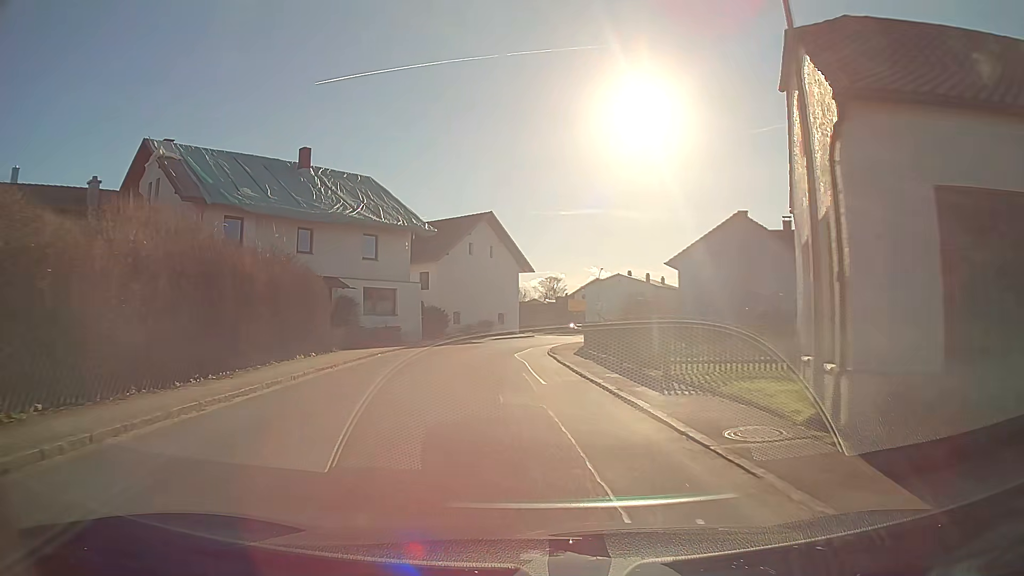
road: secondary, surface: asphalt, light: Day
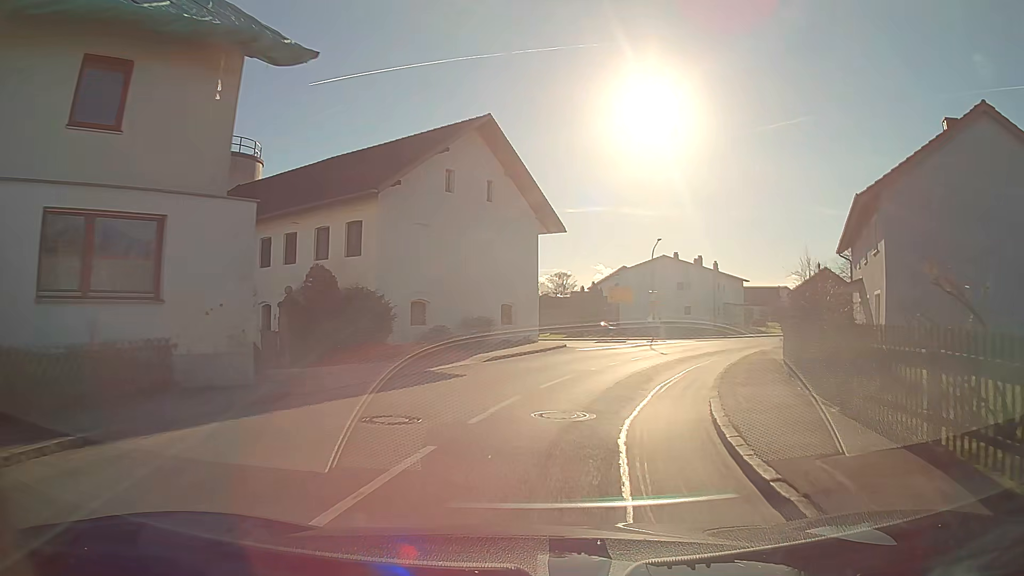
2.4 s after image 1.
(-0.6, +24.5) m; +2°
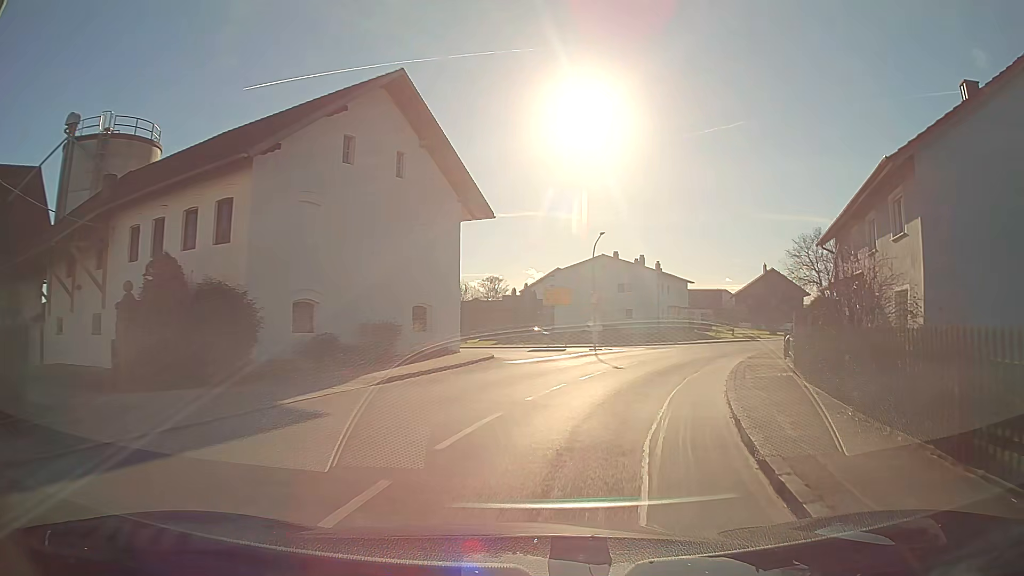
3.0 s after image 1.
(+0.3, +5.8) m; +7°
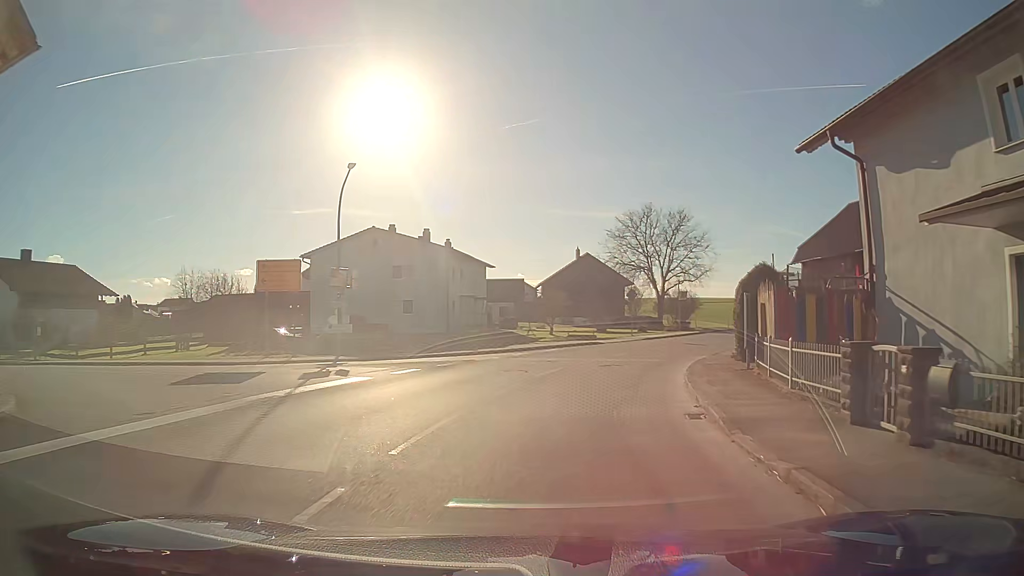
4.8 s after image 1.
(+2.8, +17.7) m; +17°
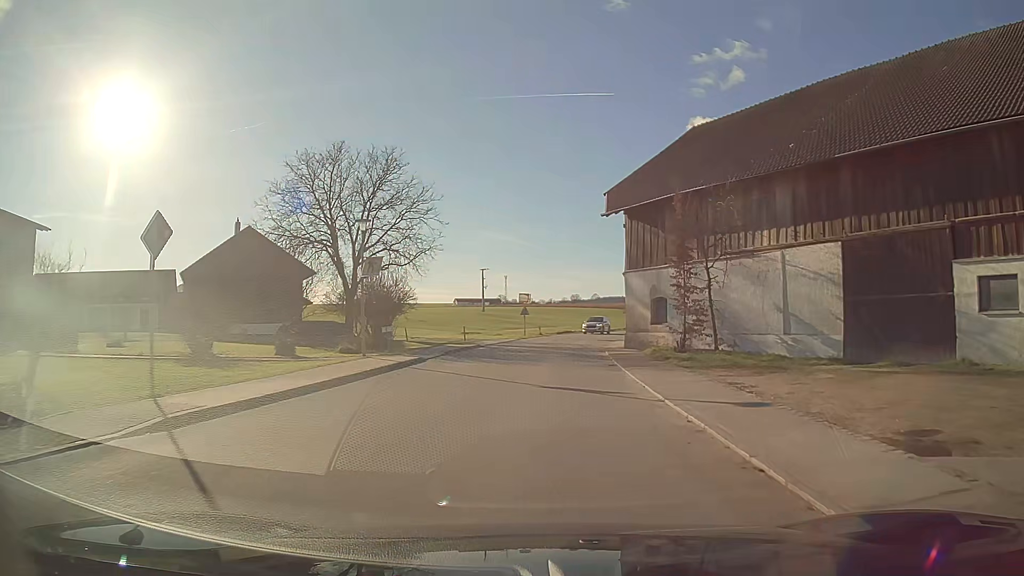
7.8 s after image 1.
(+7.1, +31.1) m; +23°
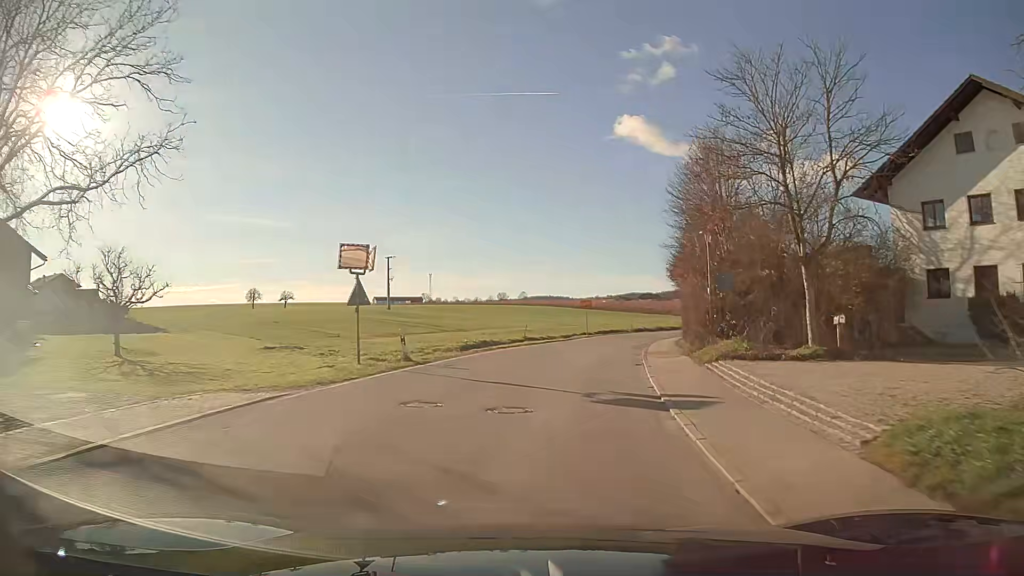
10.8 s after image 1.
(+1.8, +34.3) m; +7°
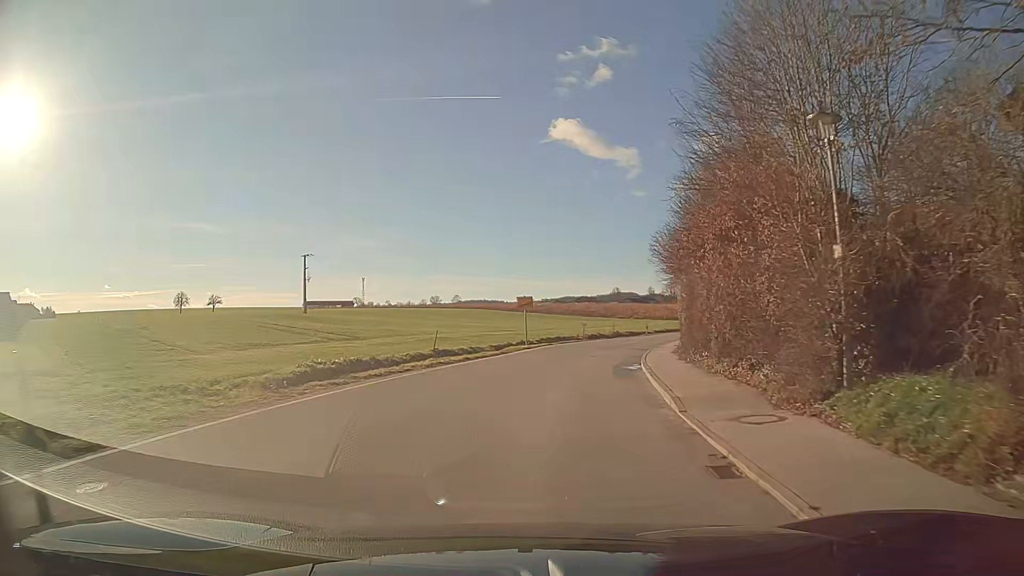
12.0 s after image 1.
(+0.7, +14.2) m; +5°
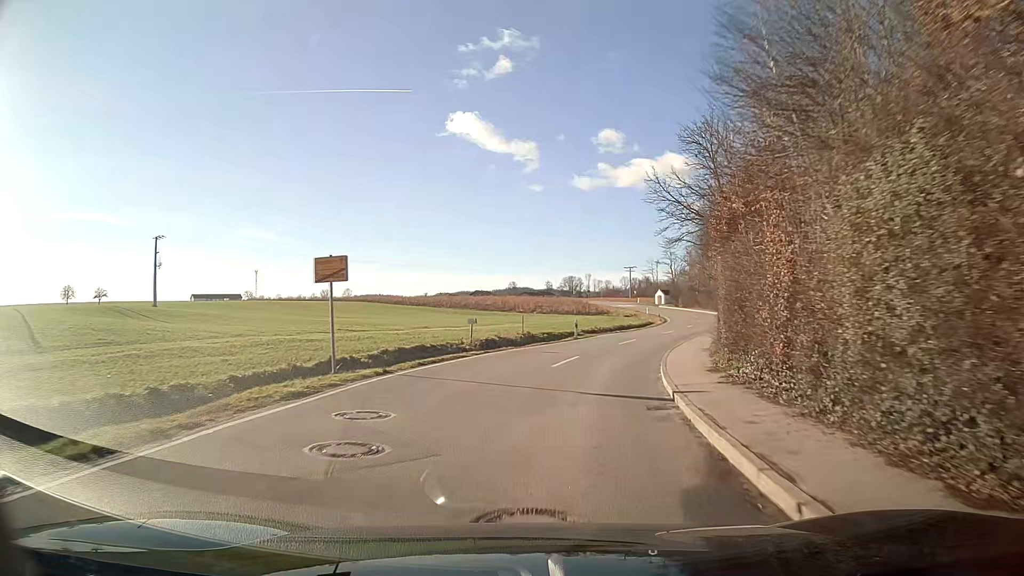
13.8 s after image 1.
(+1.7, +21.7) m; +10°
